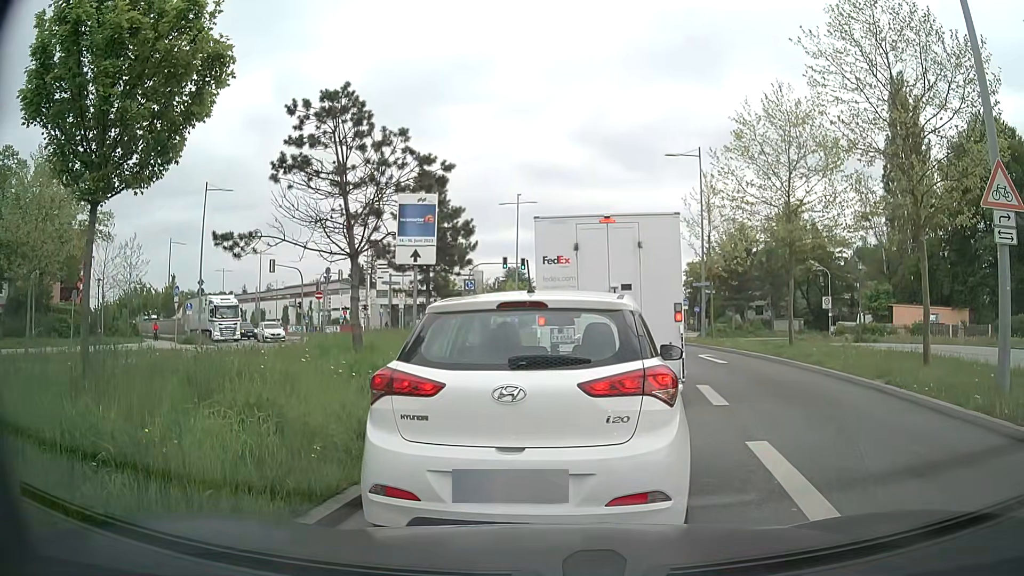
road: secondary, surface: asphalt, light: Day
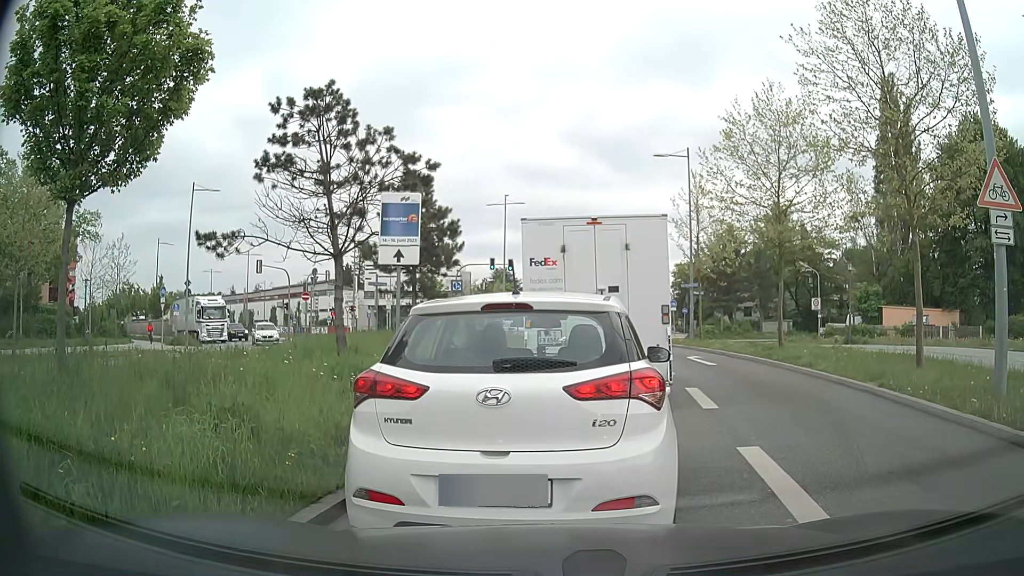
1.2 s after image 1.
(0.0, +0.3) m; 0°
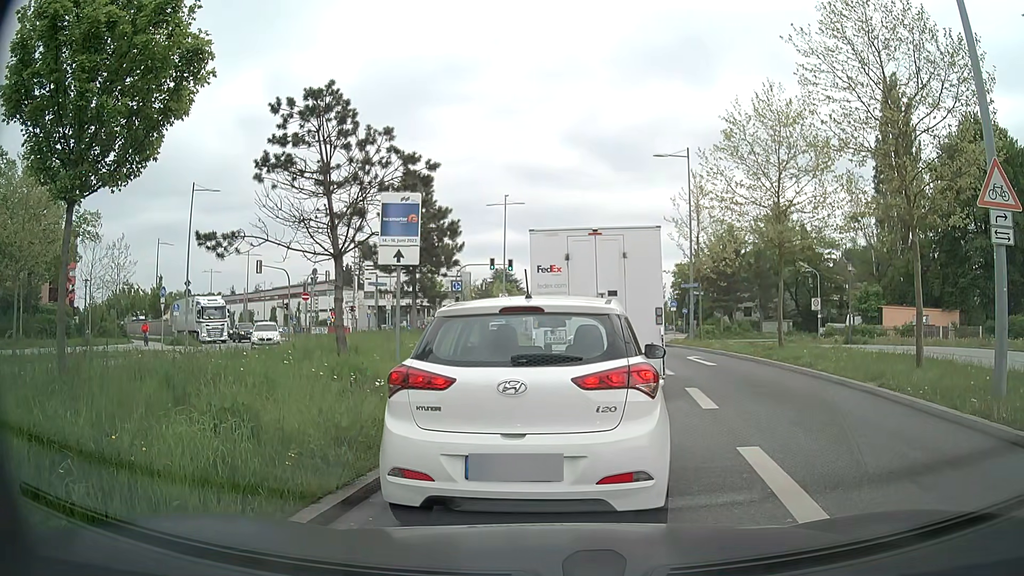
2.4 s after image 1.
(0.0, 0.0) m; 0°
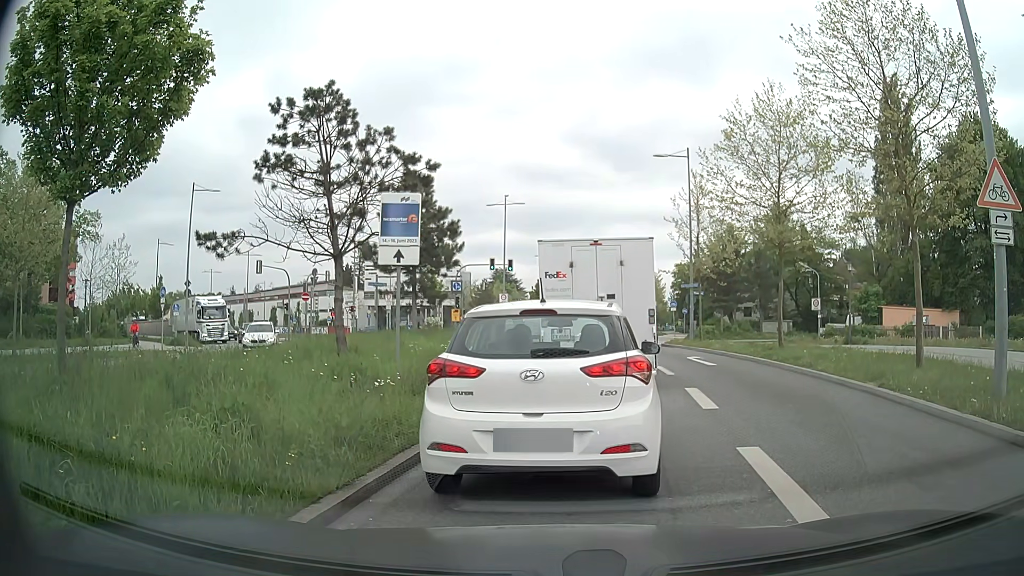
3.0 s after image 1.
(0.0, 0.0) m; 0°
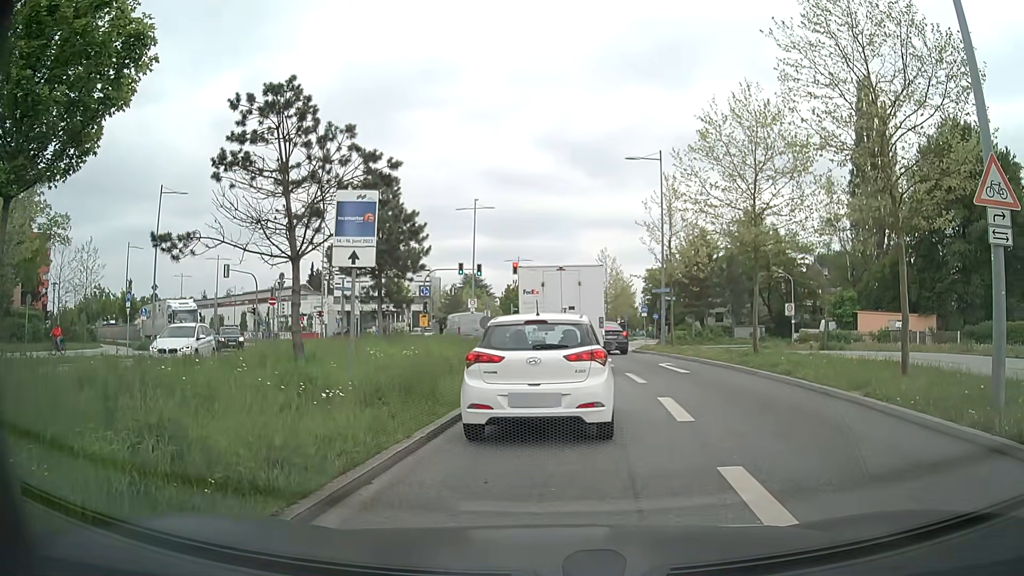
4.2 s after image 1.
(0.0, +0.8) m; +1°
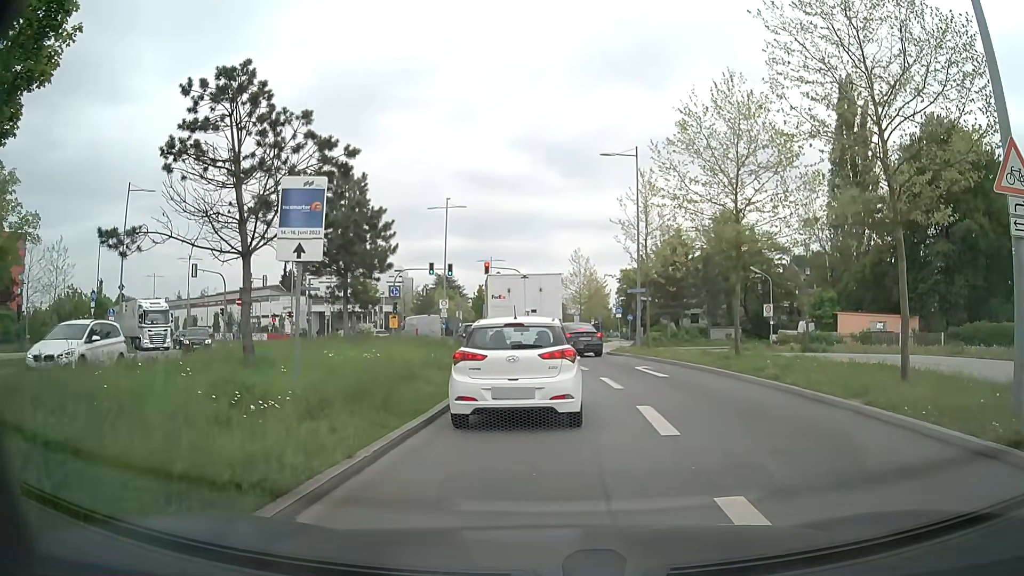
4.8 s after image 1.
(0.0, +1.2) m; +3°
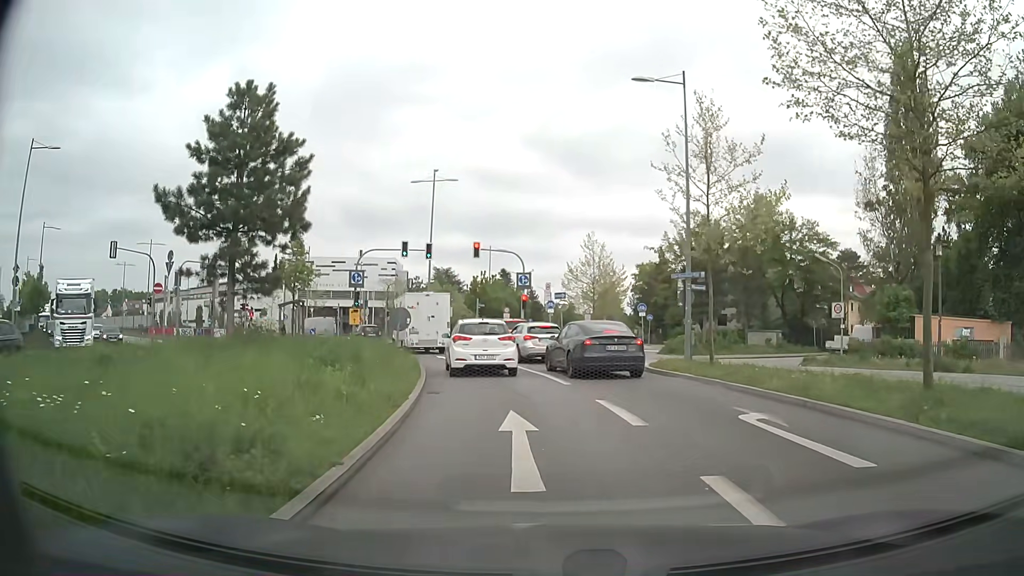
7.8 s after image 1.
(+0.2, +11.6) m; +1°
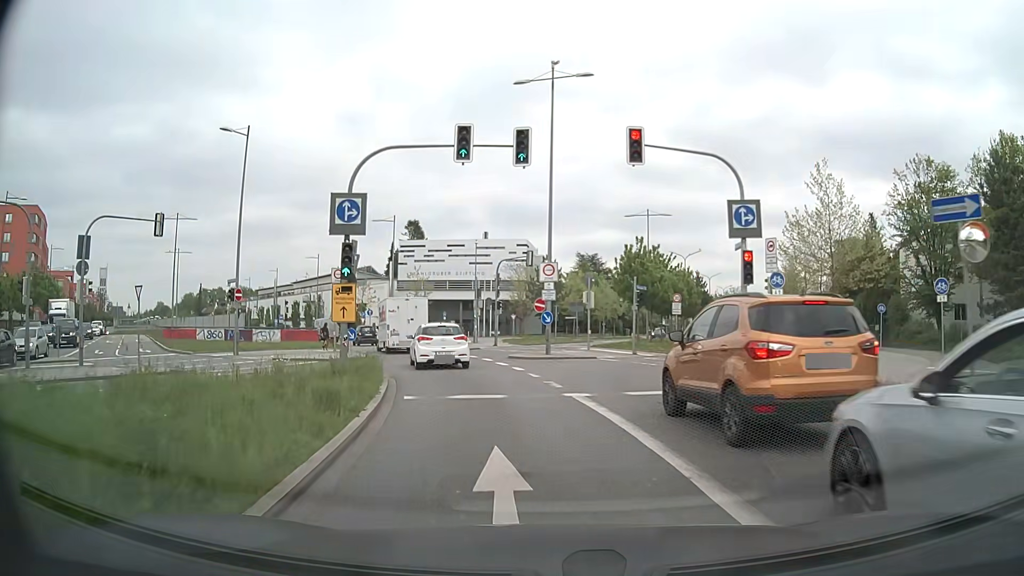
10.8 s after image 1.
(-2.4, +23.0) m; -13°
(-1, +10) (-2, +20) (-5, +30) (-8, +39) (-12, +48) (-16, +57) (-21, +66) (-26, +75) (-31, +83) (-37, +91) m
